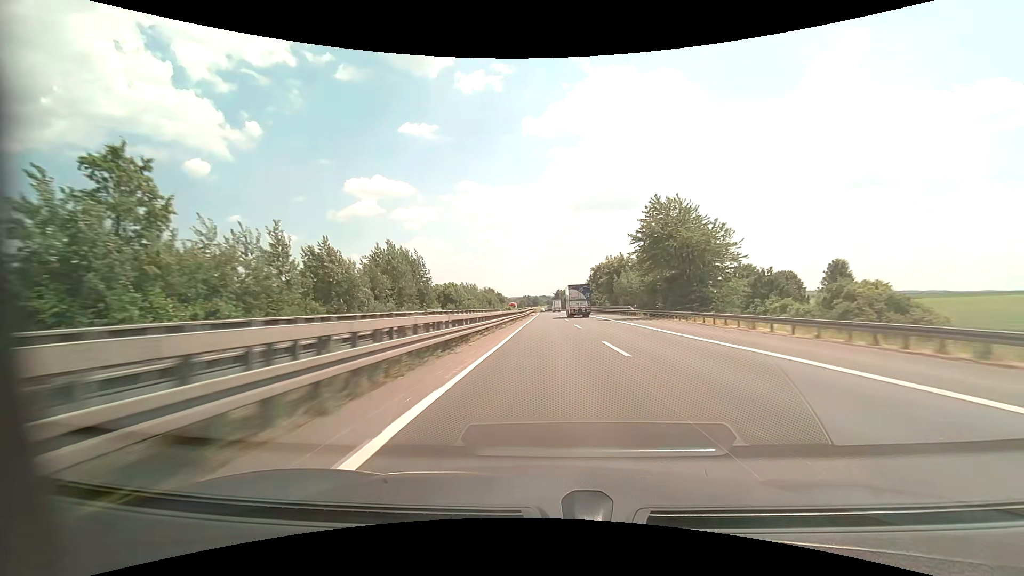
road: motorway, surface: asphalt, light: Day
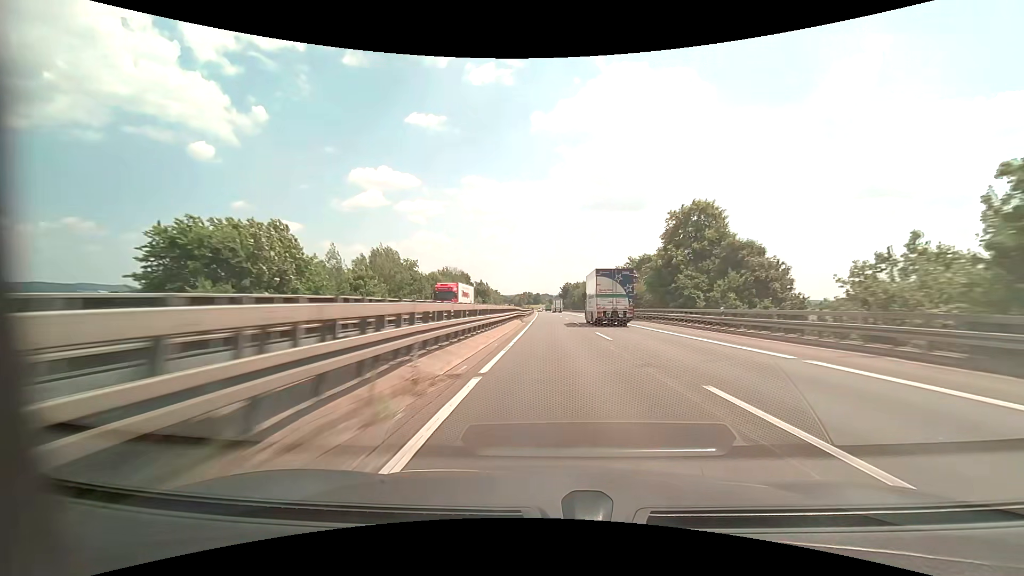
(-0.4, +82.8) m; 0°
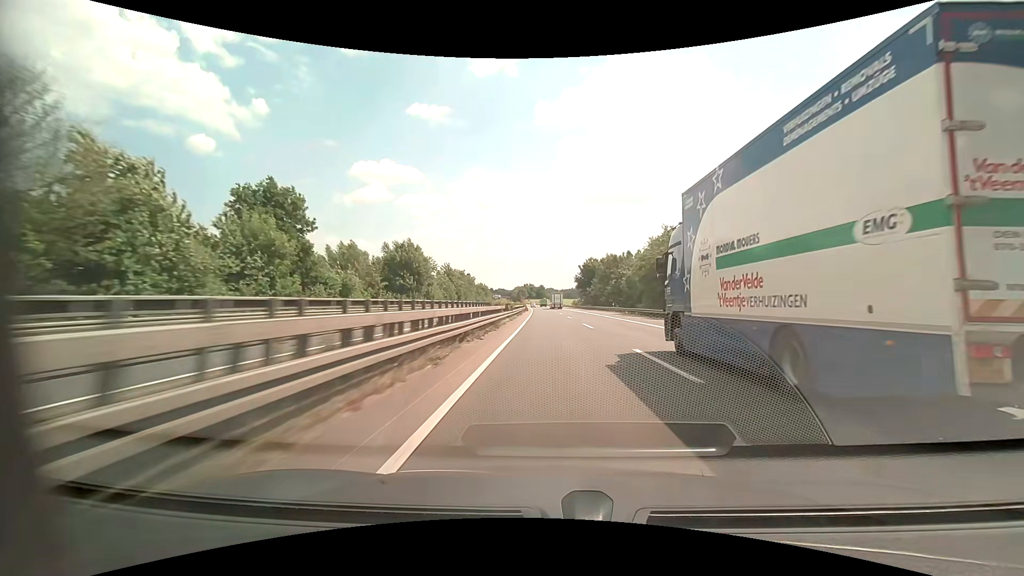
(-0.2, +101.5) m; 0°
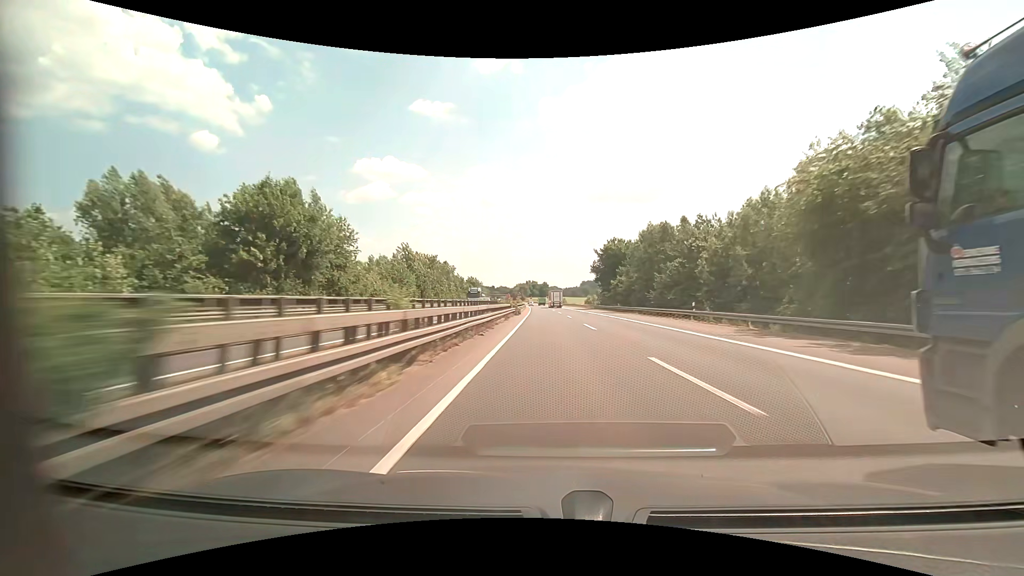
(-0.1, +38.0) m; 0°
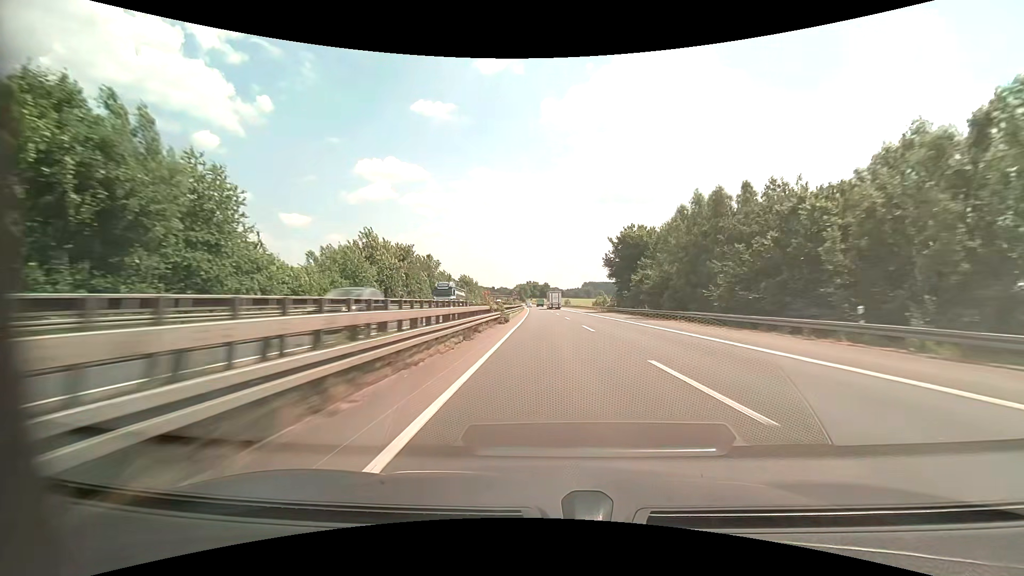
(0.0, +18.3) m; 0°
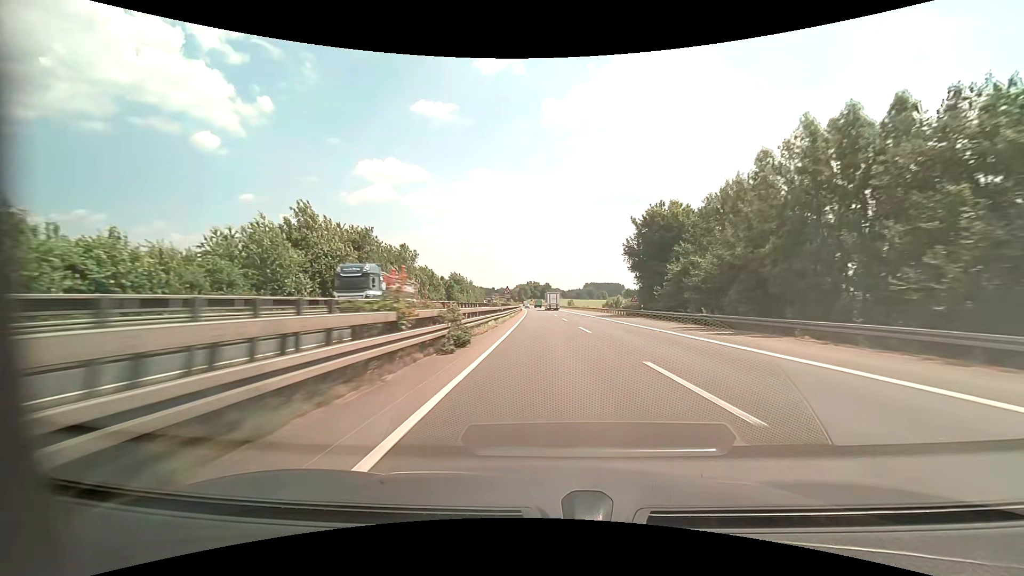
(0.0, +17.9) m; 0°
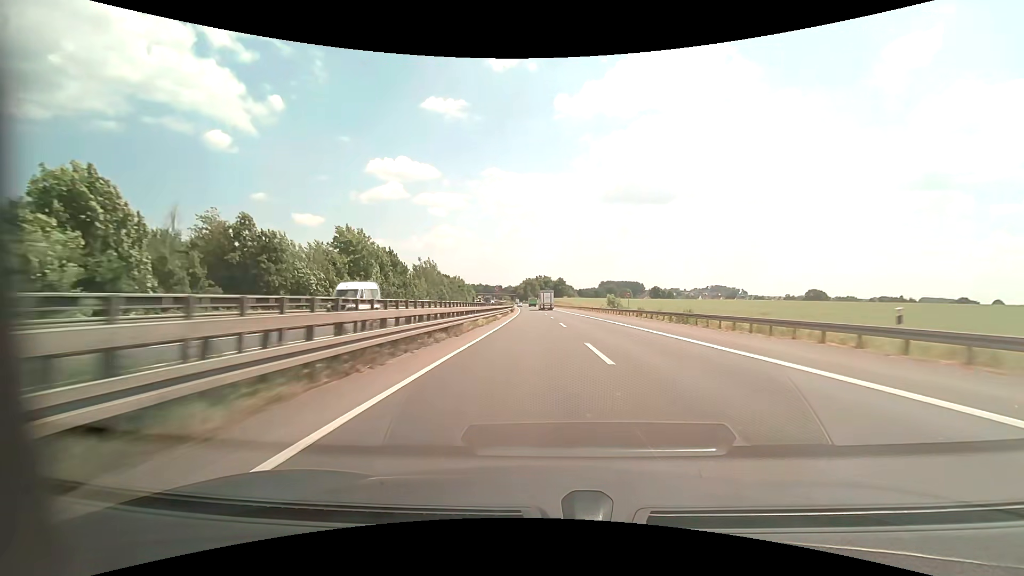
(-0.6, +84.2) m; -1°
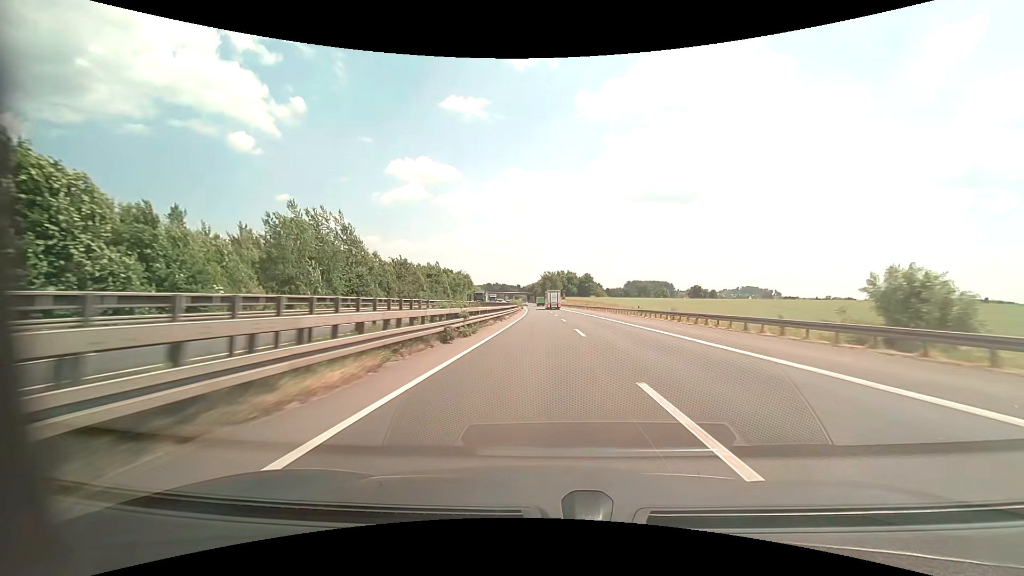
(-1.2, +61.9) m; -2°
(0, +10) (0, +20) (0, +30) (0, +40) (-1, +50) (-1, +60) (-1, +70) (-1, +80) (-1, +90) (-2, +100) m
